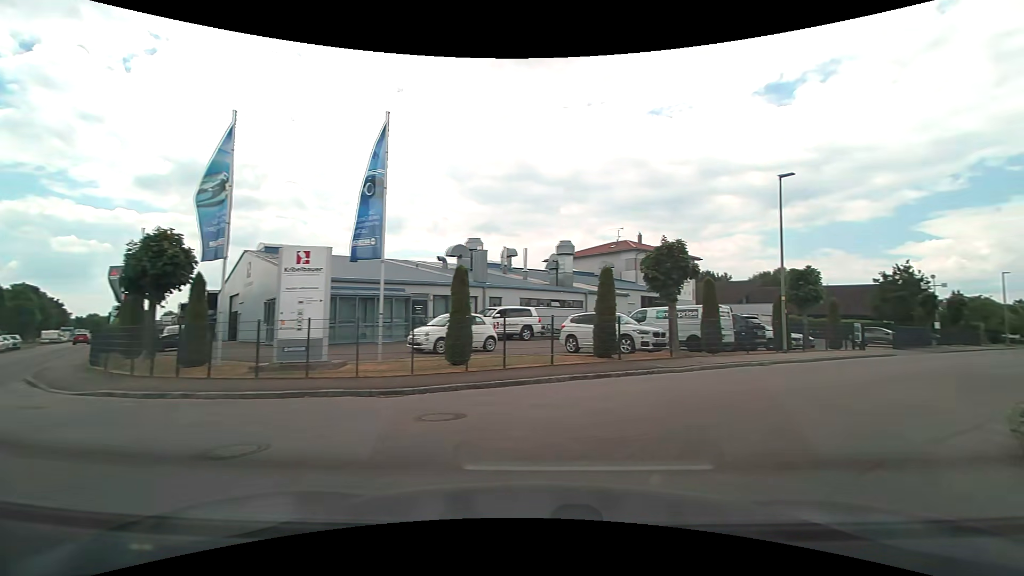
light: Day
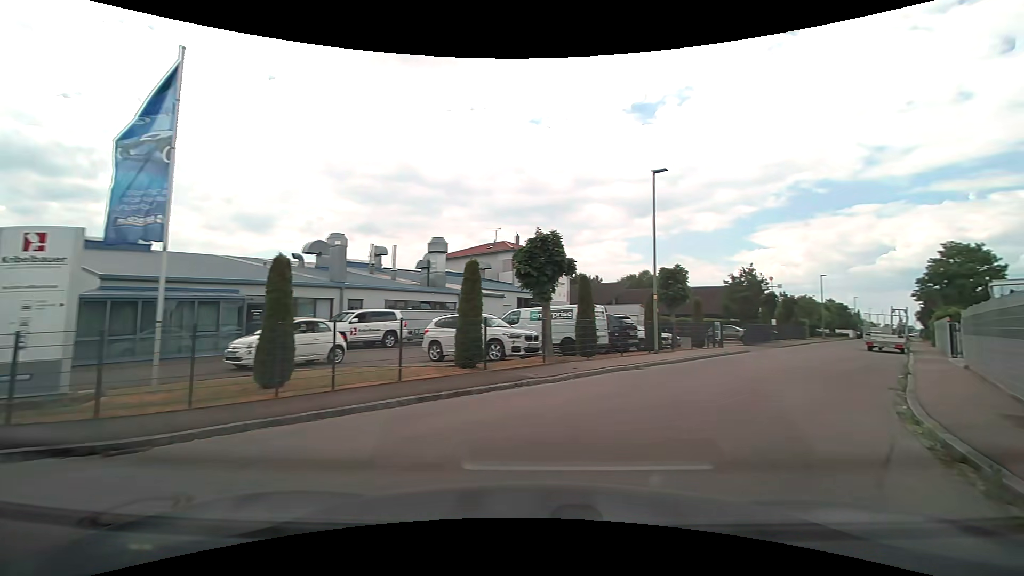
(+0.3, +2.7) m; +13°
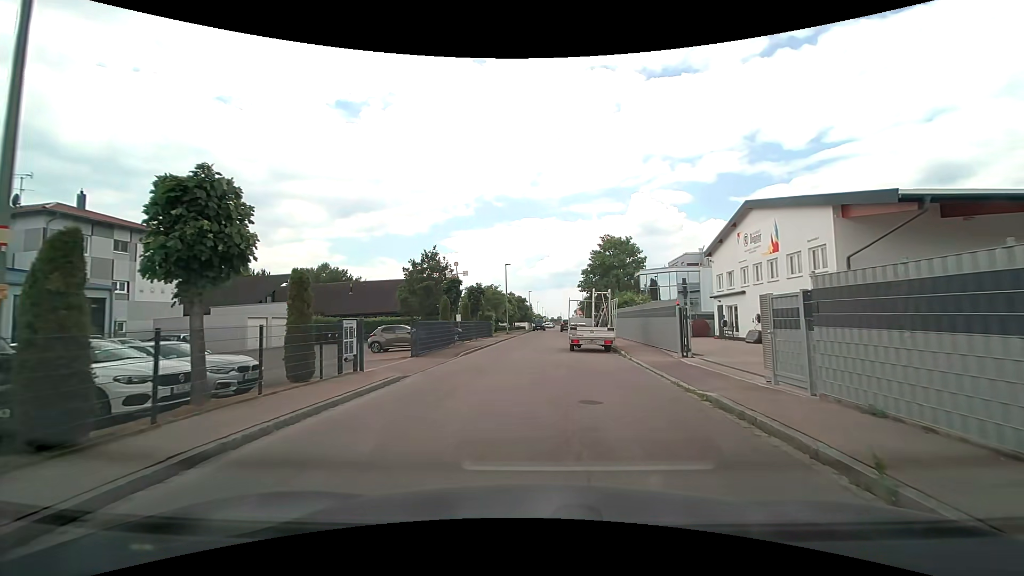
(+6.0, +14.4) m; +35°
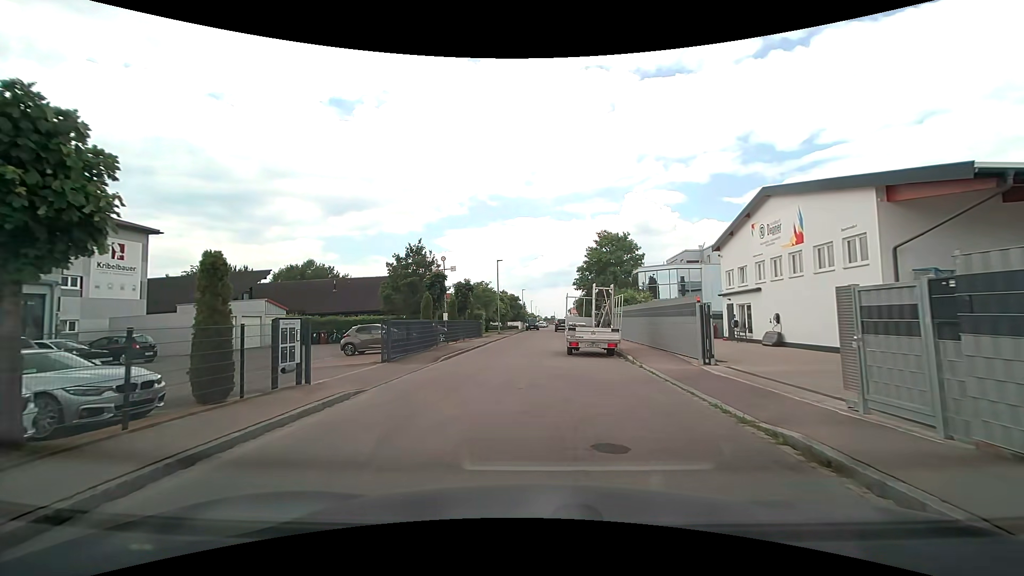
(0.0, +2.9) m; +1°
